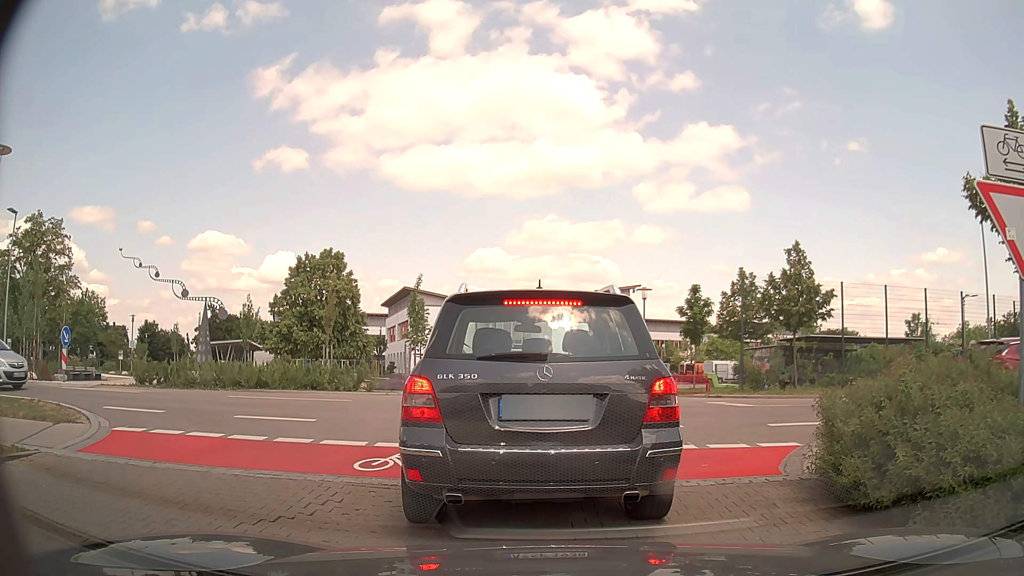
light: Day
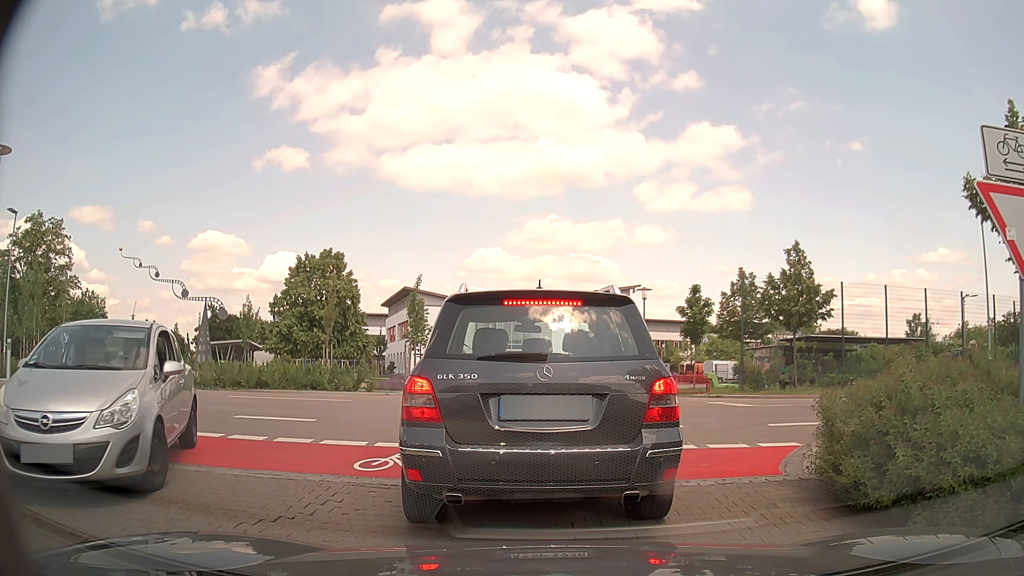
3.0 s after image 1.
(0.0, 0.0) m; 0°
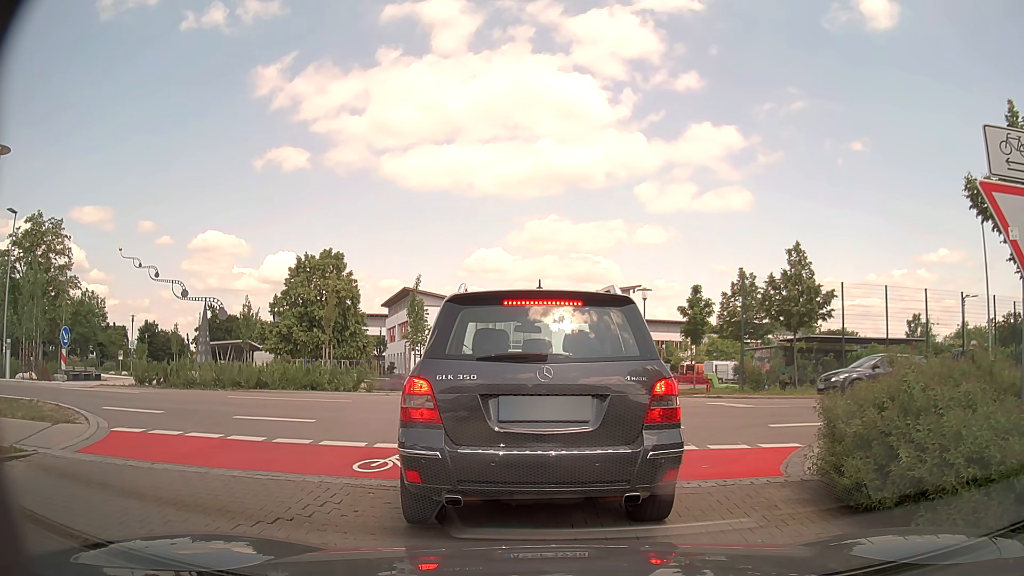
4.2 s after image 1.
(0.0, 0.0) m; 0°
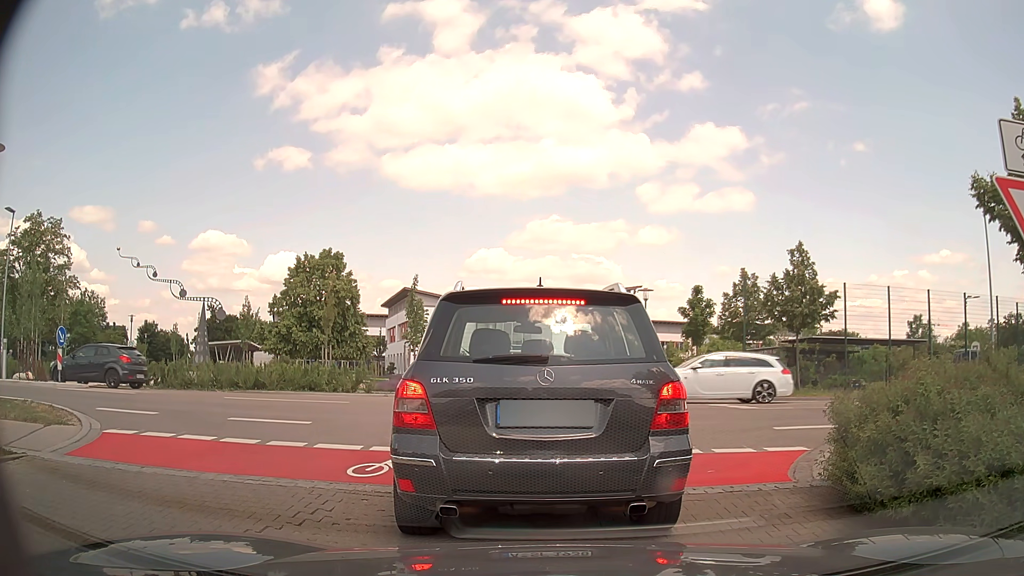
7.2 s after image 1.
(0.0, +0.3) m; 0°
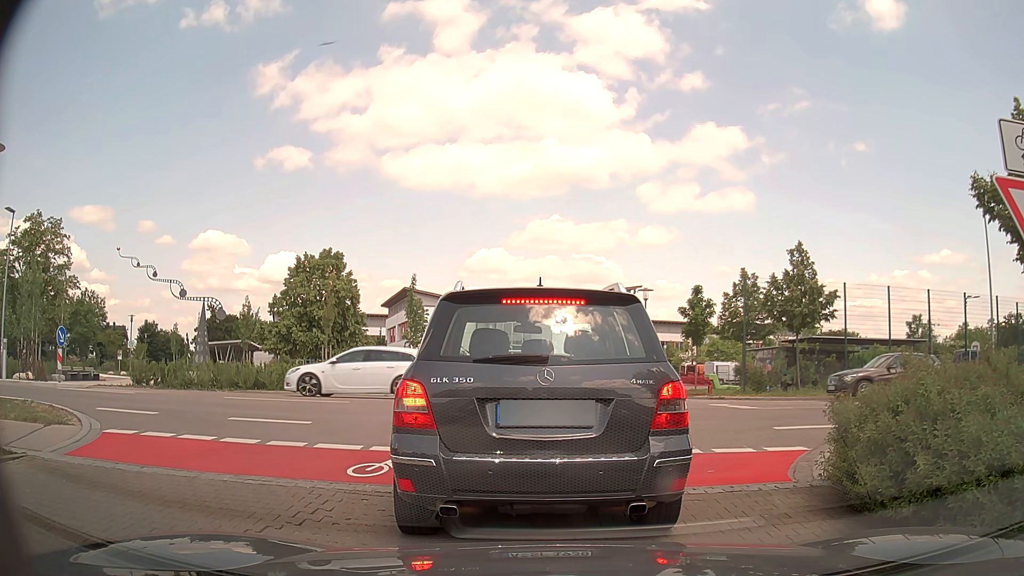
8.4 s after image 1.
(0.0, 0.0) m; 0°
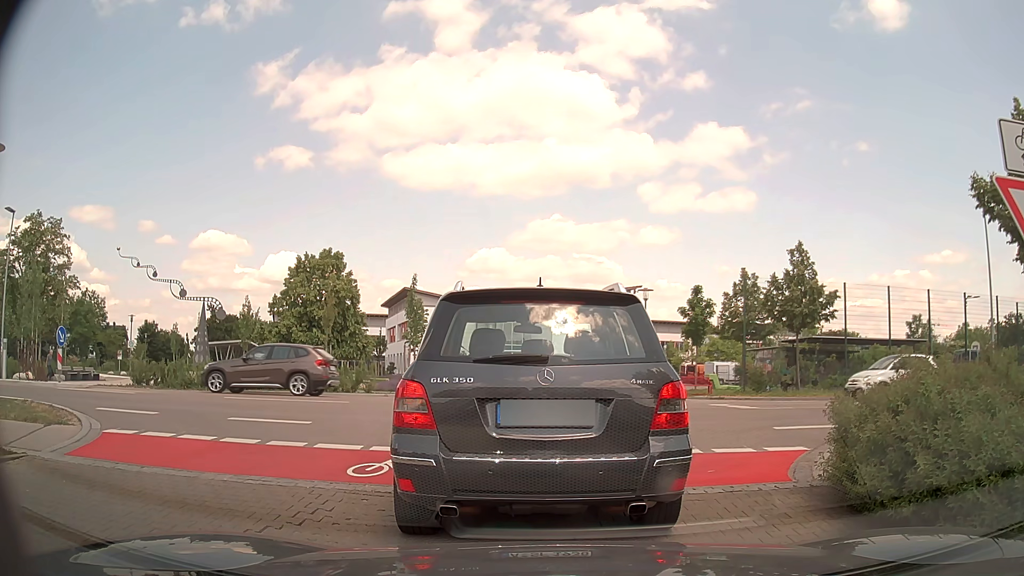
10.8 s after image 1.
(0.0, 0.0) m; 0°
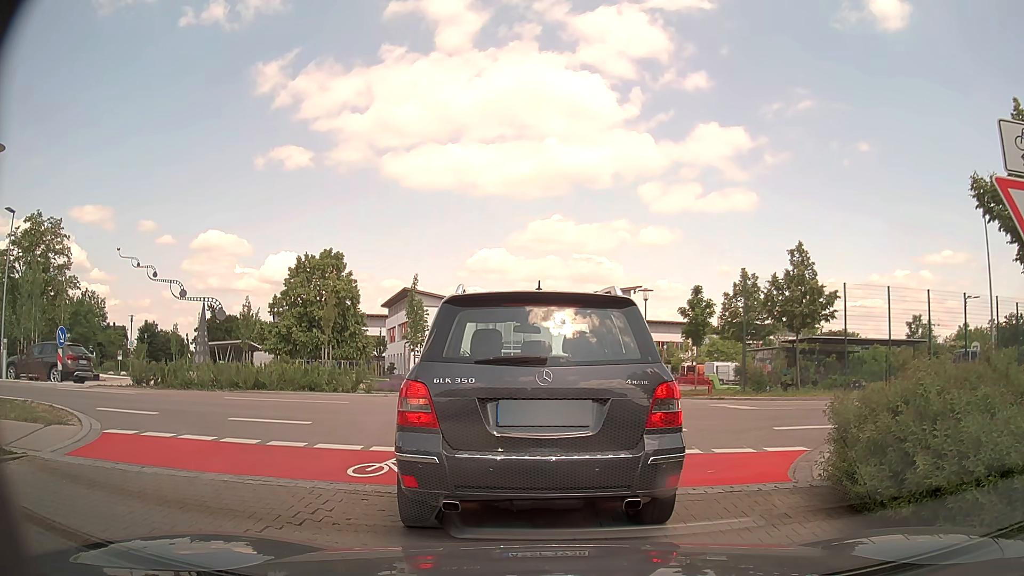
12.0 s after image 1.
(0.0, 0.0) m; 0°
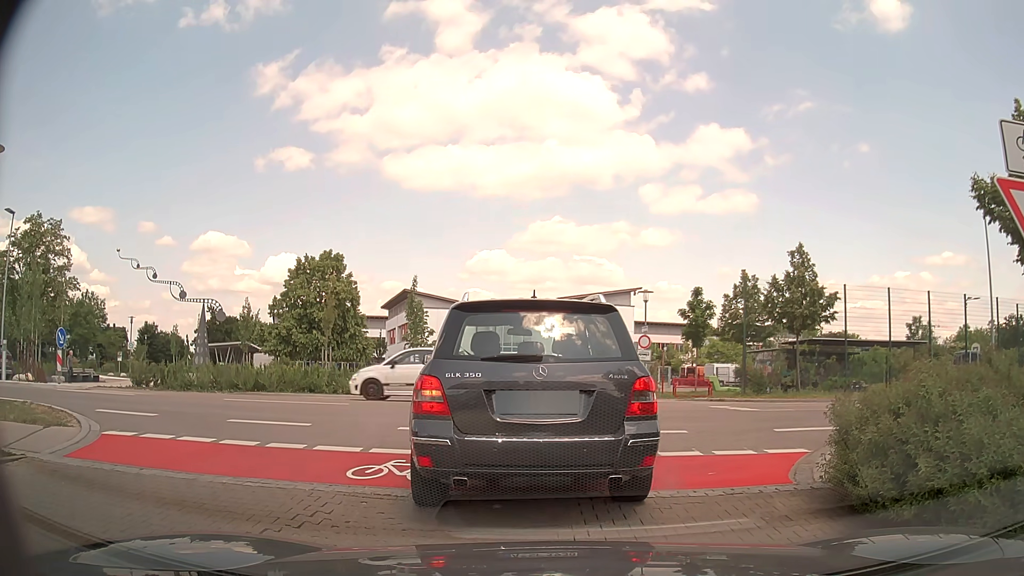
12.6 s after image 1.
(0.0, 0.0) m; 0°
(+1, +10) (+9, +15) (+19, +15) (+29, +15) (+39, +15) (+49, +15) (+59, +15) (+69, +16) (+79, +16) (+89, +16) m
